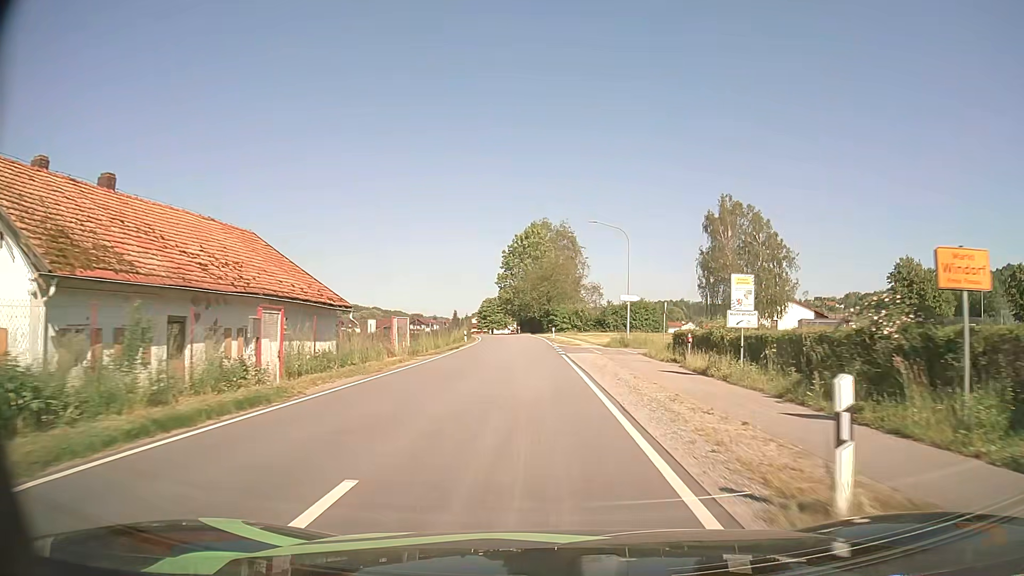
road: secondary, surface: asphalt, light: Day
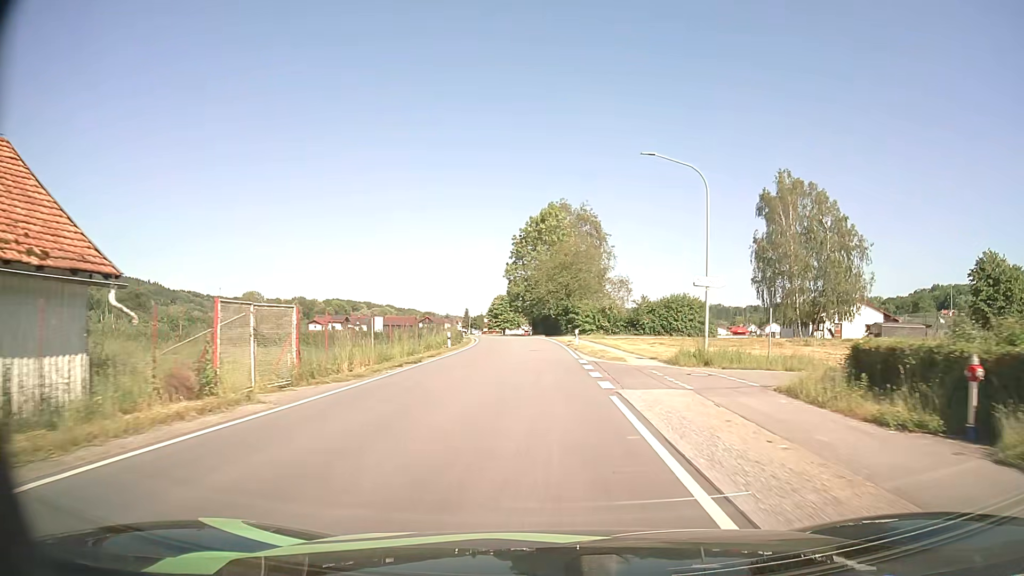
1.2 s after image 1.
(-0.3, +17.6) m; -2°
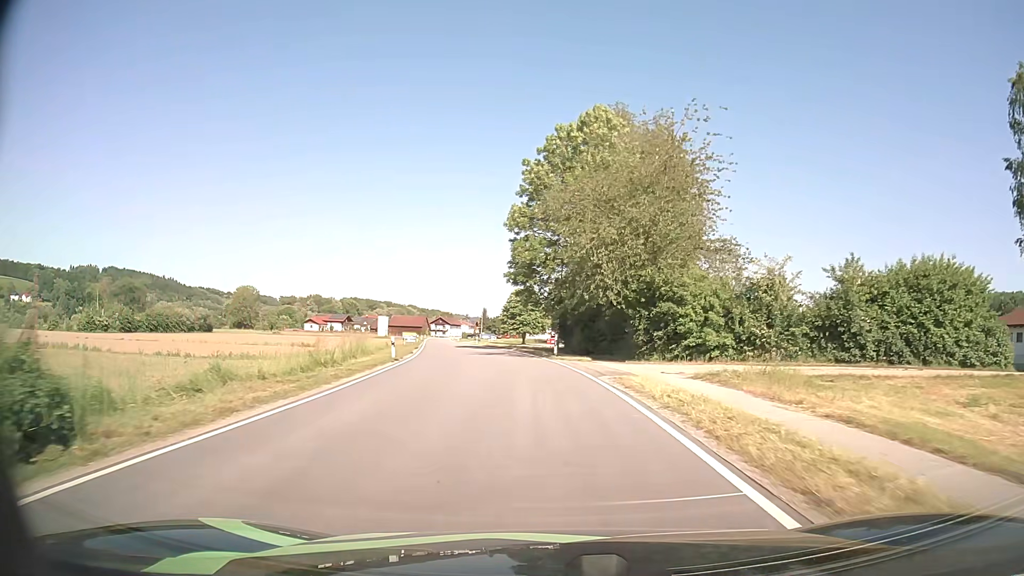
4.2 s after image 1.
(-0.8, +43.5) m; -2°
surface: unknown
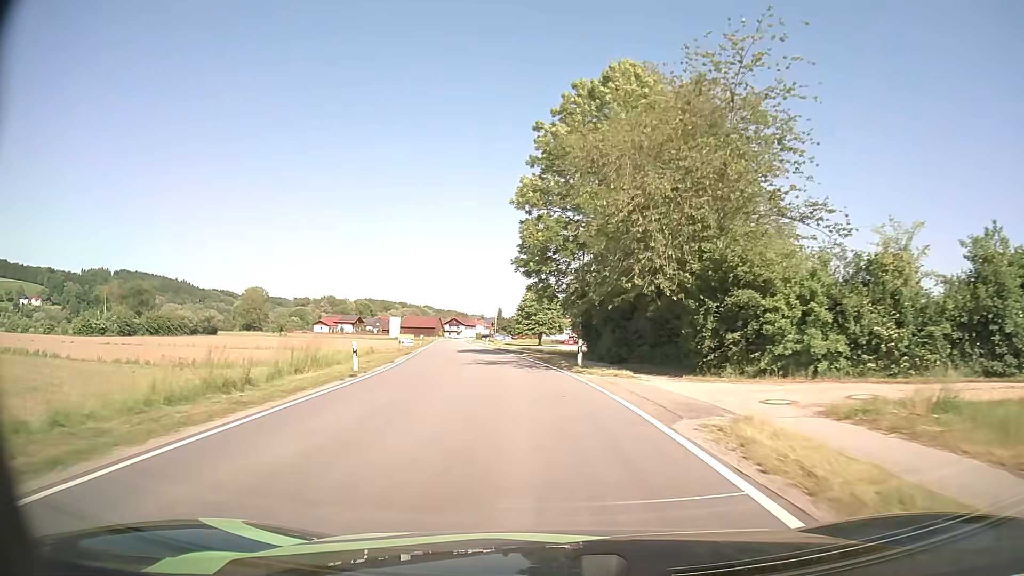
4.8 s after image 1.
(-0.1, +8.6) m; -1°
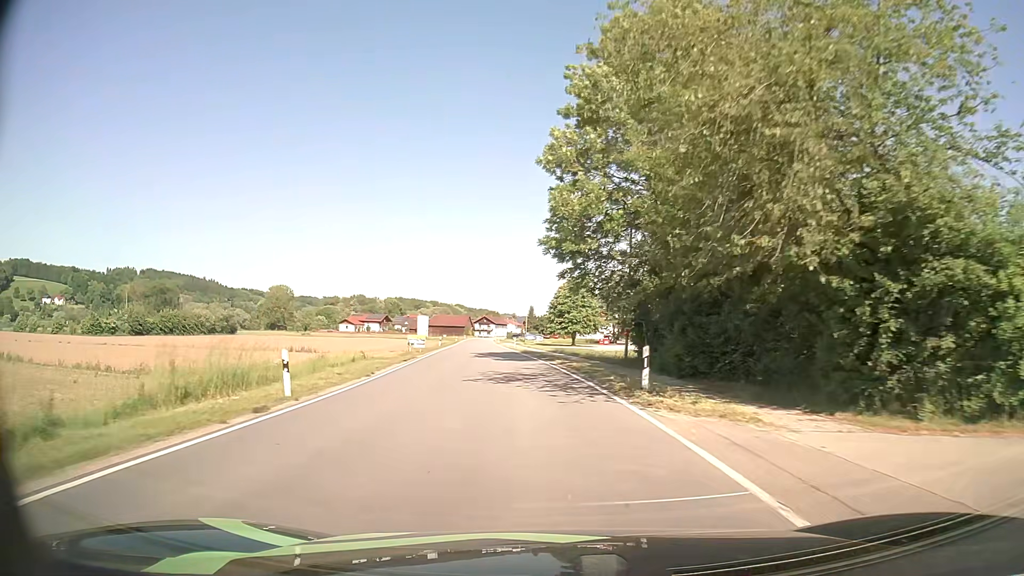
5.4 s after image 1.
(-0.2, +8.6) m; -3°
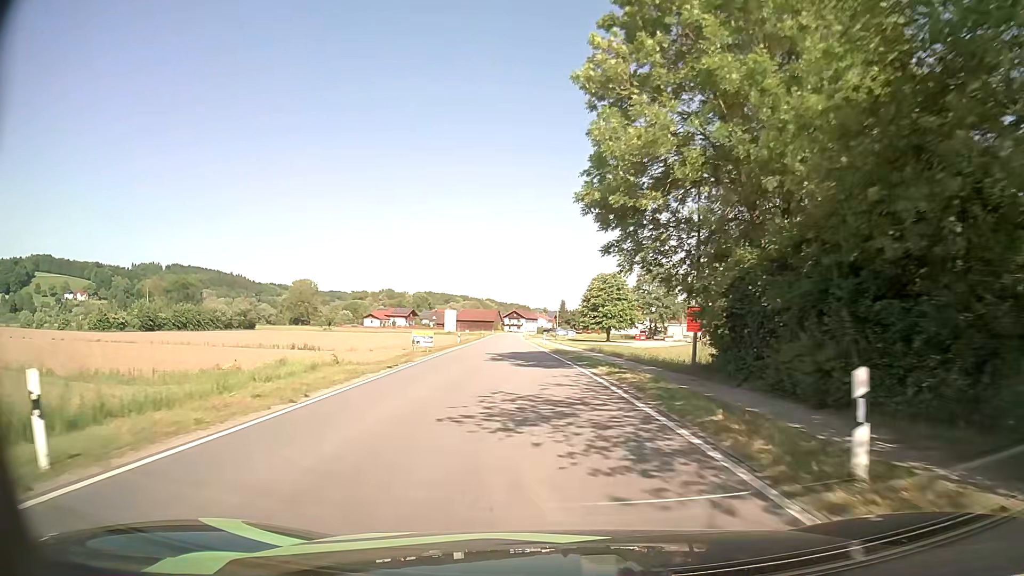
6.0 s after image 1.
(-0.2, +8.5) m; -3°
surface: asphalt
